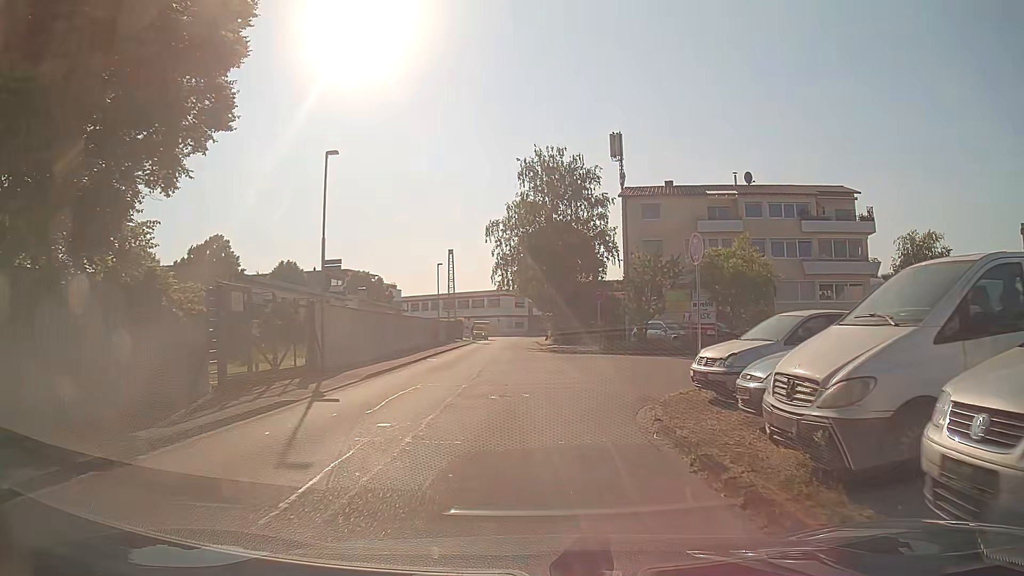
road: unclassified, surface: asphalt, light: Day
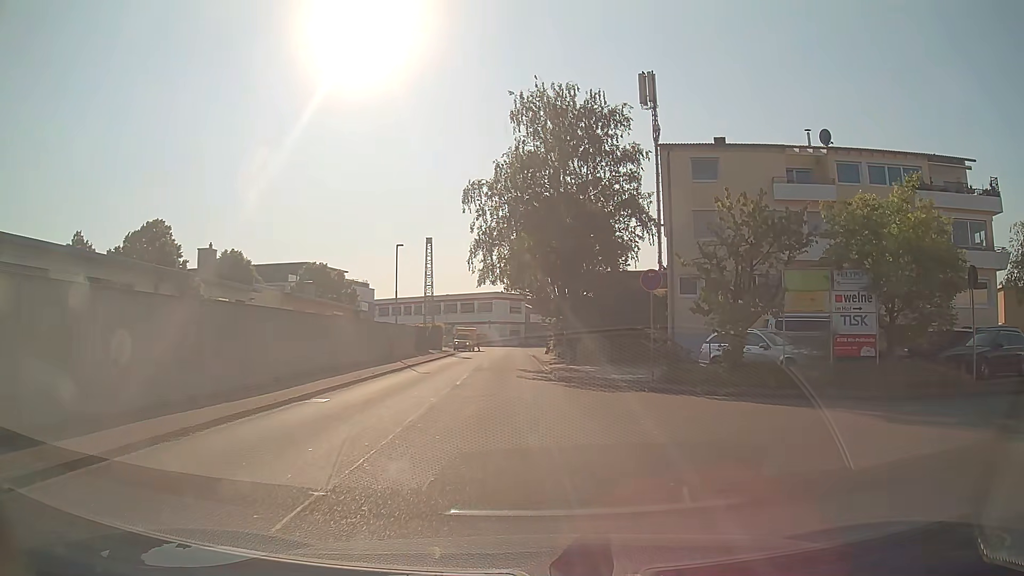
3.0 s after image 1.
(+0.1, +15.9) m; -1°
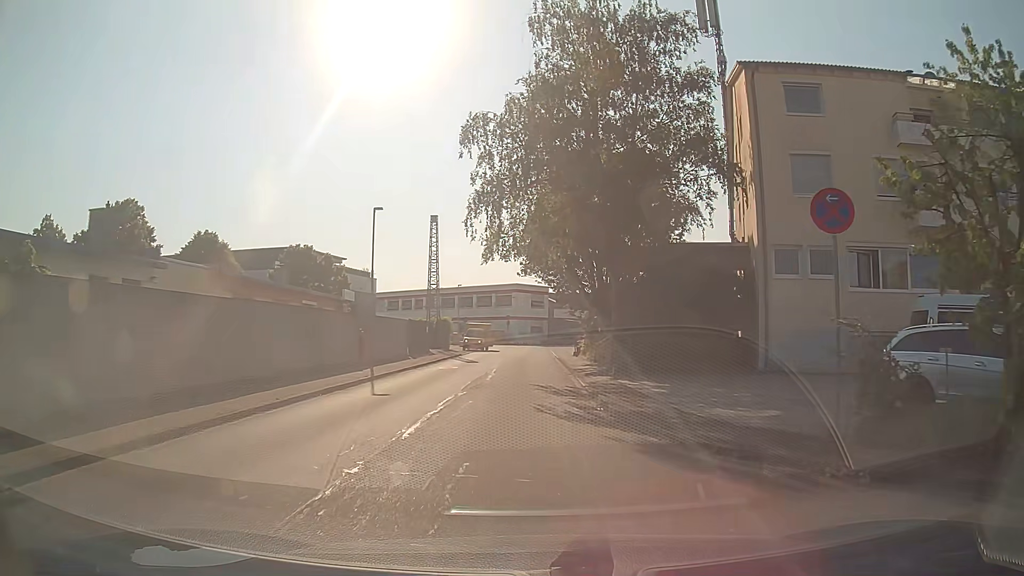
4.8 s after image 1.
(+0.1, +10.7) m; -1°
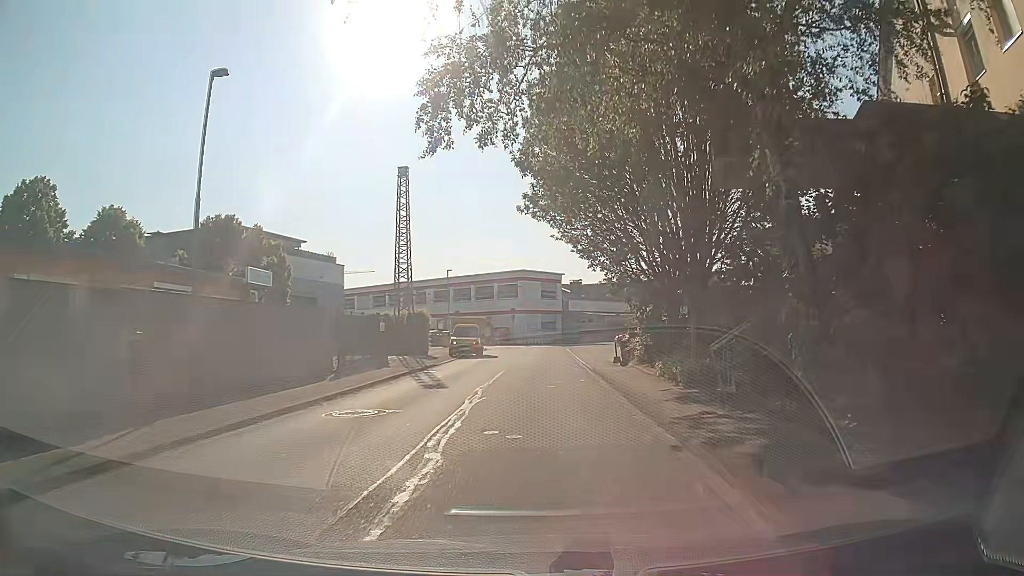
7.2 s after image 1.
(-0.2, +16.2) m; -1°
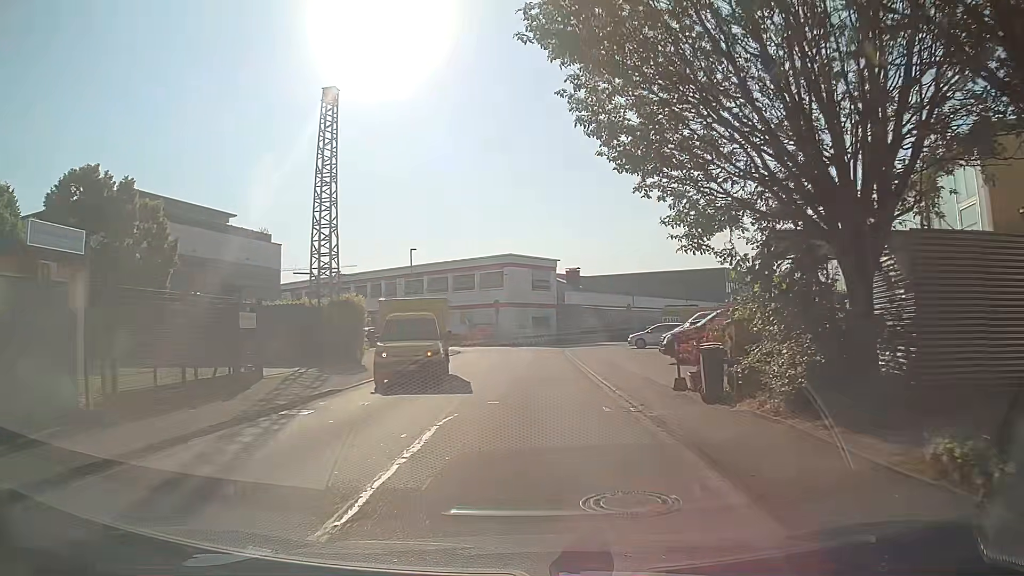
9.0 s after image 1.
(+0.1, +13.1) m; +1°
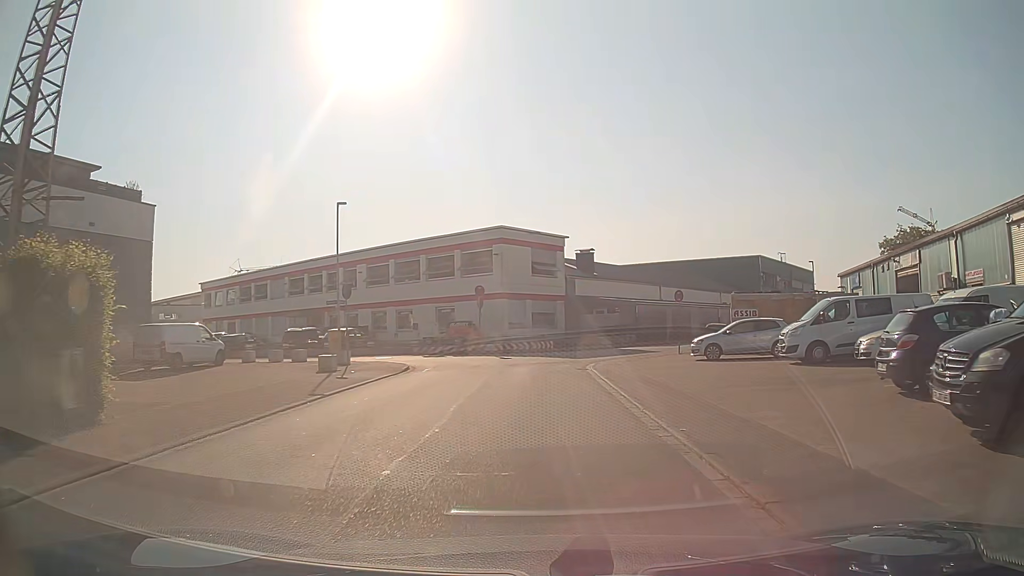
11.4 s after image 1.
(0.0, +16.6) m; 0°
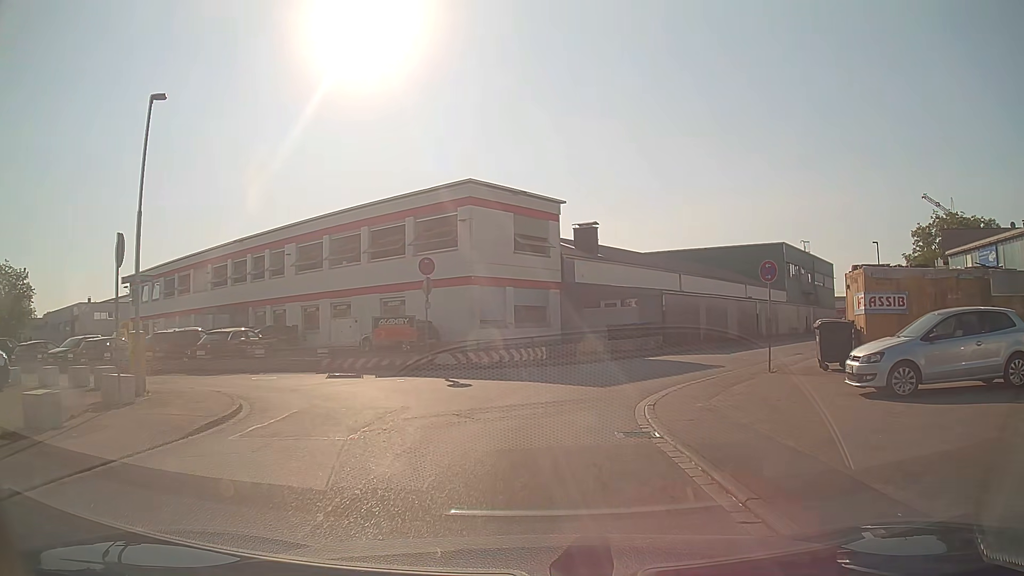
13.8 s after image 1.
(+0.1, +13.8) m; +2°
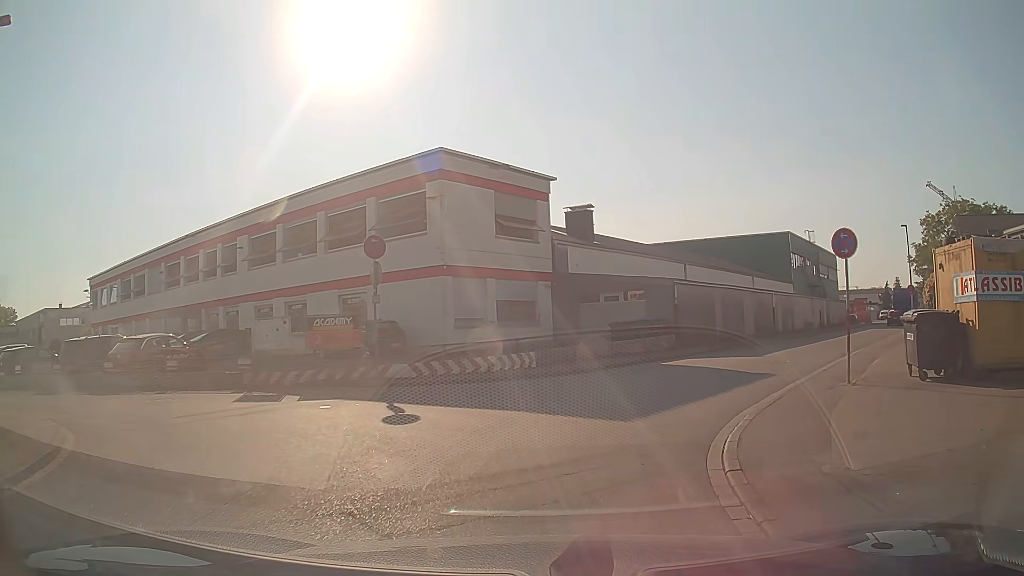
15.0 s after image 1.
(0.0, +5.4) m; 0°
